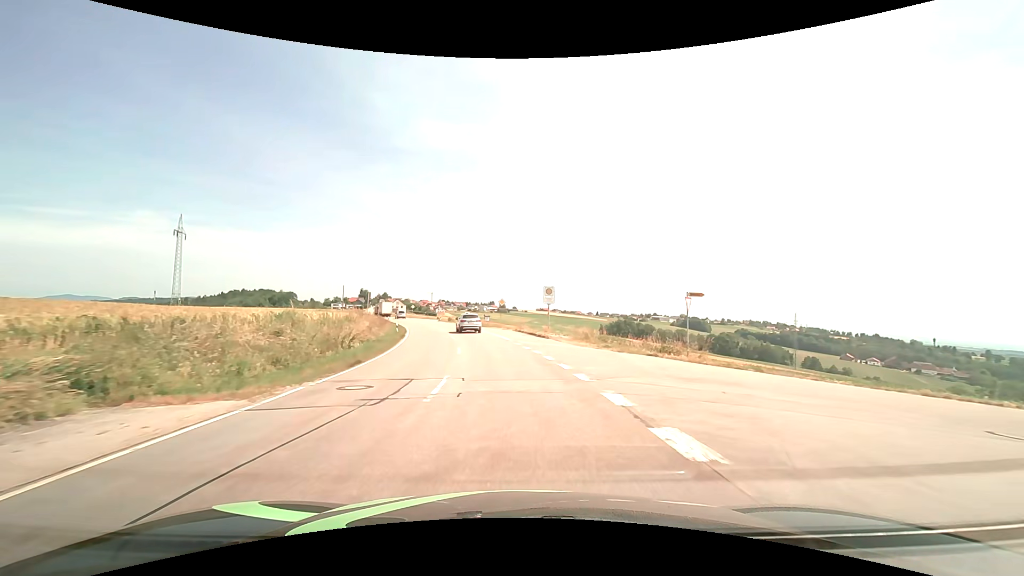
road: tertiary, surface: asphalt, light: Day
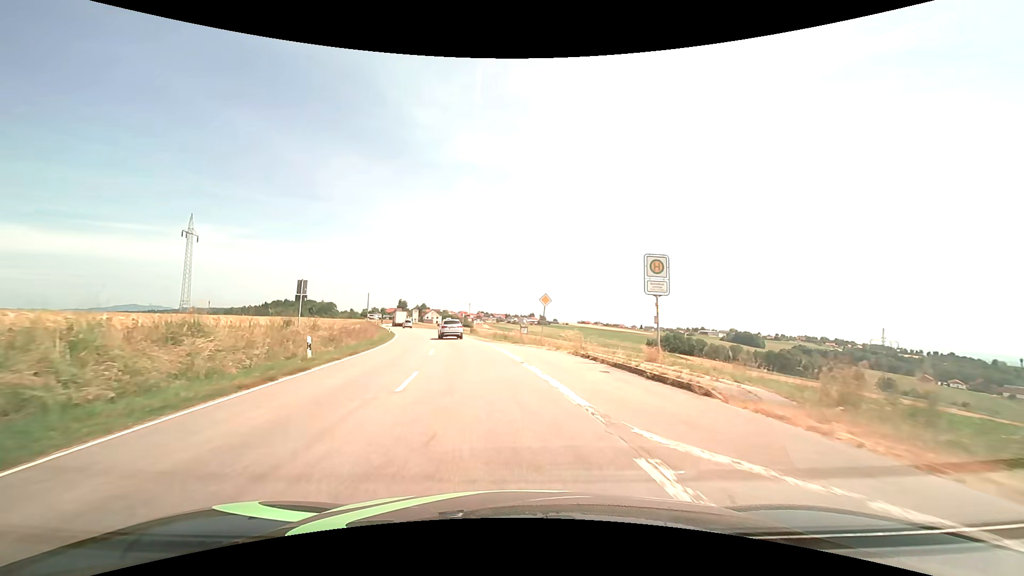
(-0.8, +22.7) m; -4°
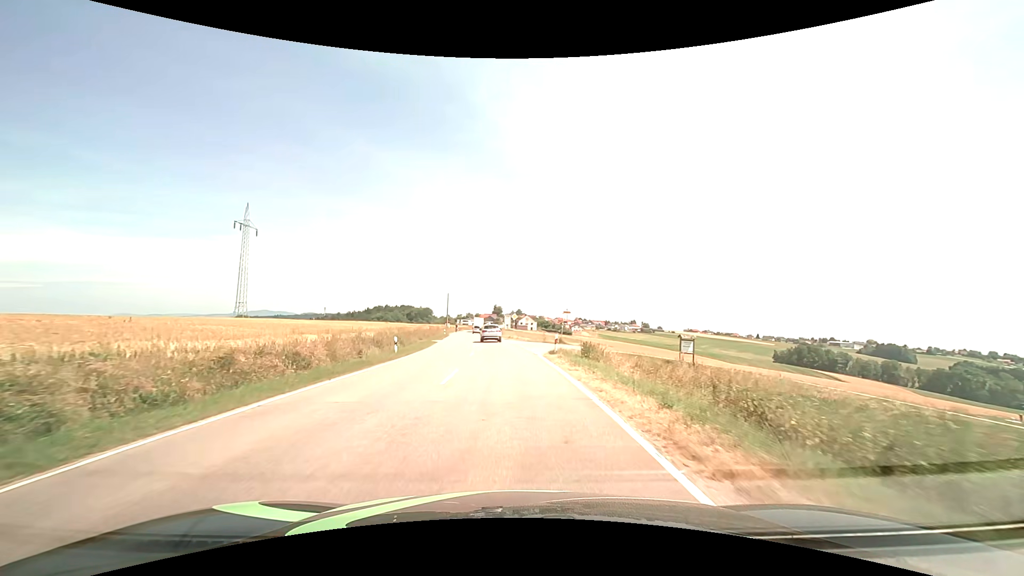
(-3.8, +35.1) m; -11°
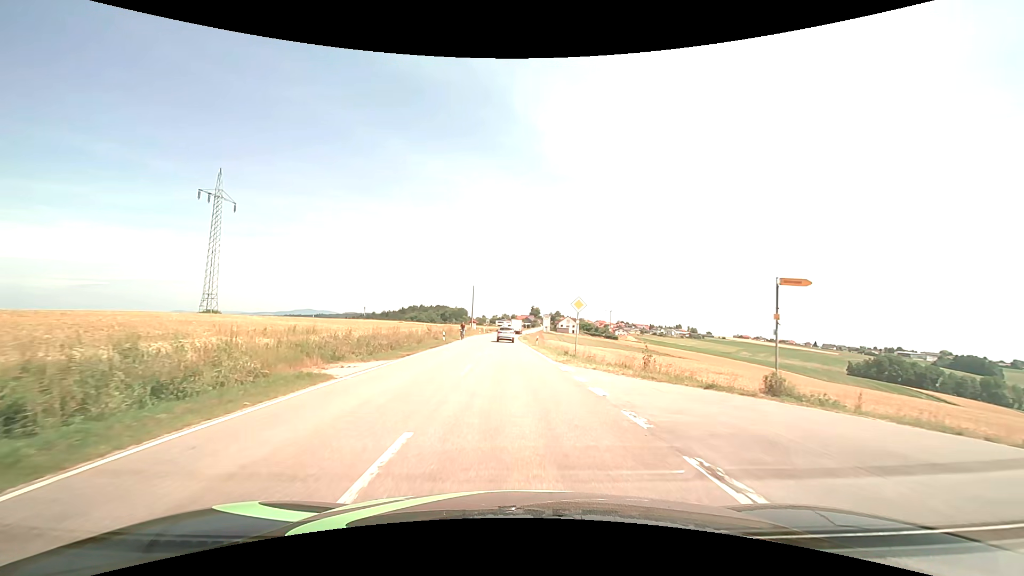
(-1.4, +33.1) m; -4°
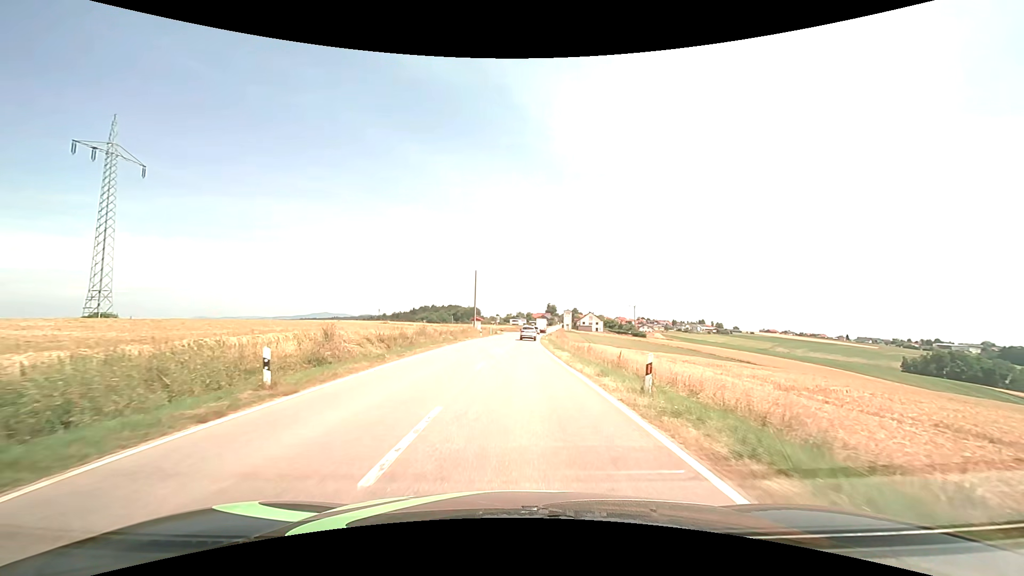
(-0.6, +32.6) m; -2°
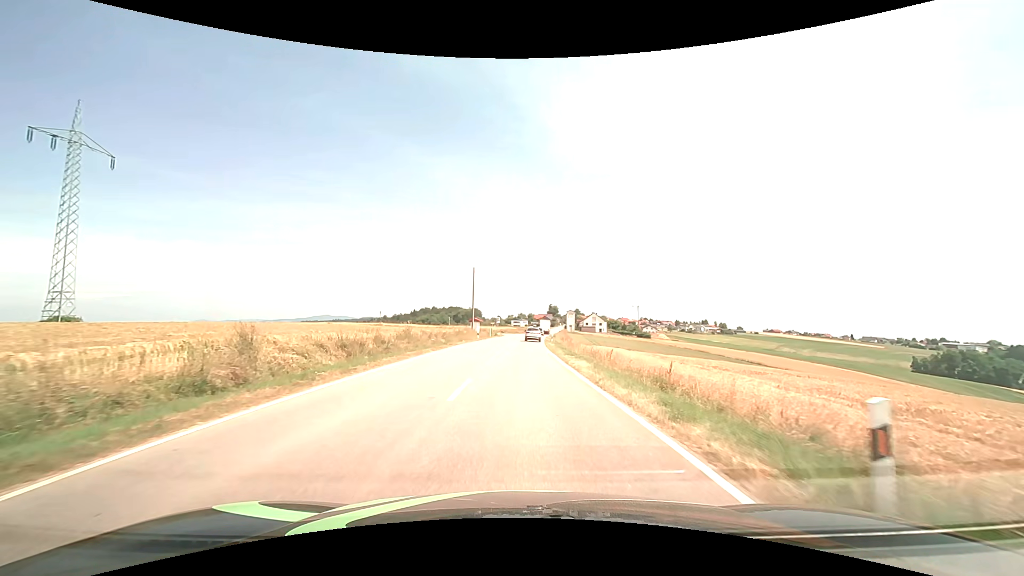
(0.0, +6.7) m; 0°
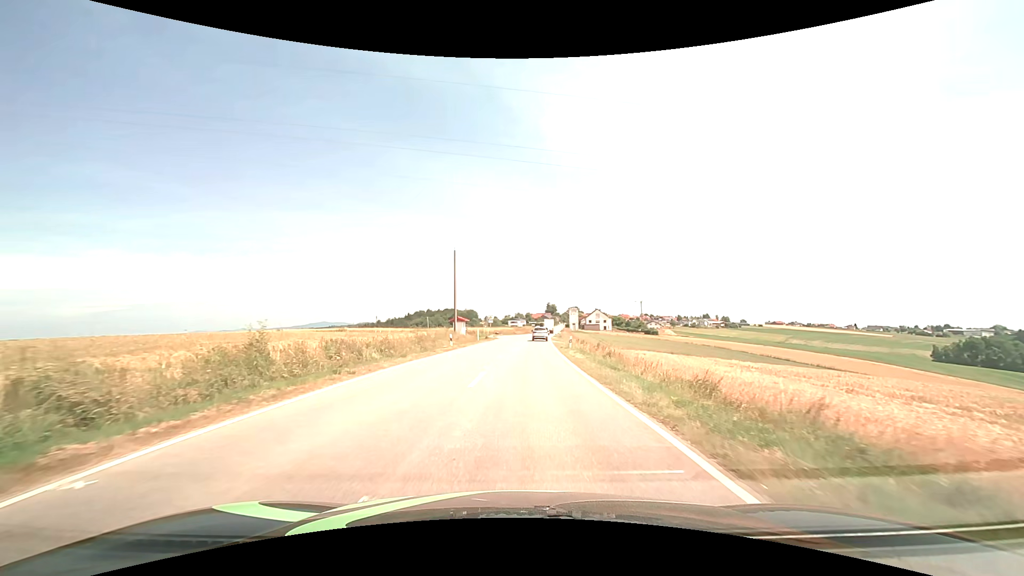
(0.0, +20.7) m; 0°
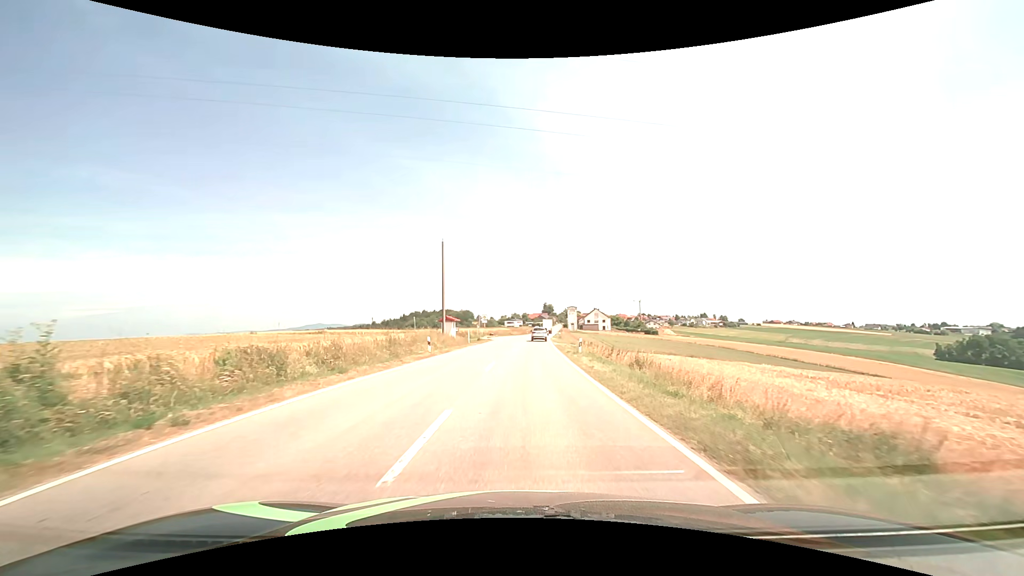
(0.0, +7.1) m; 0°
(0, +10) (0, +20) (0, +30) (+1, +40) (+1, +50) (+2, +60) (+2, +70) (+3, +80) (+4, +90) (+5, +100) m
